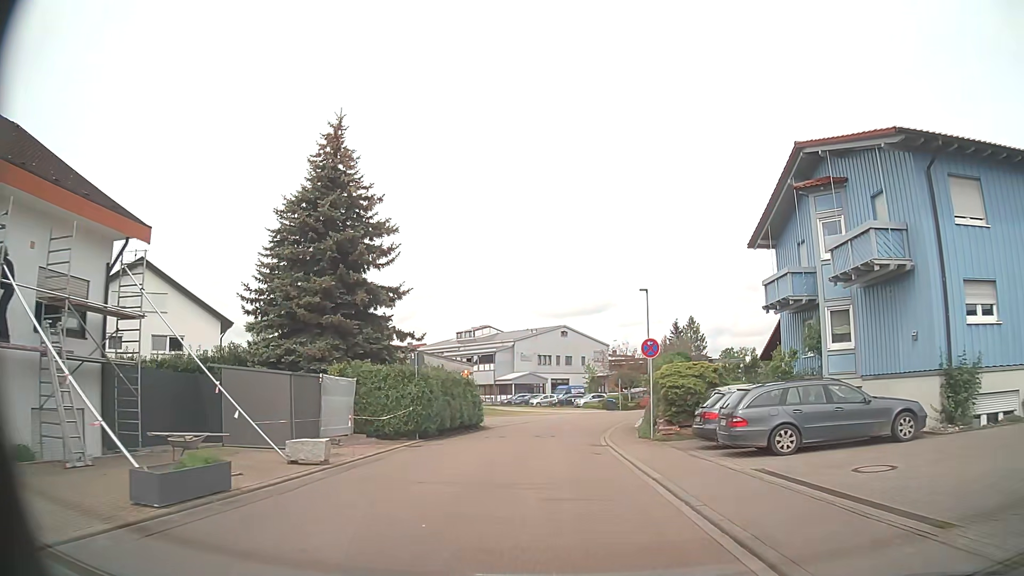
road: residential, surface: asphalt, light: Day
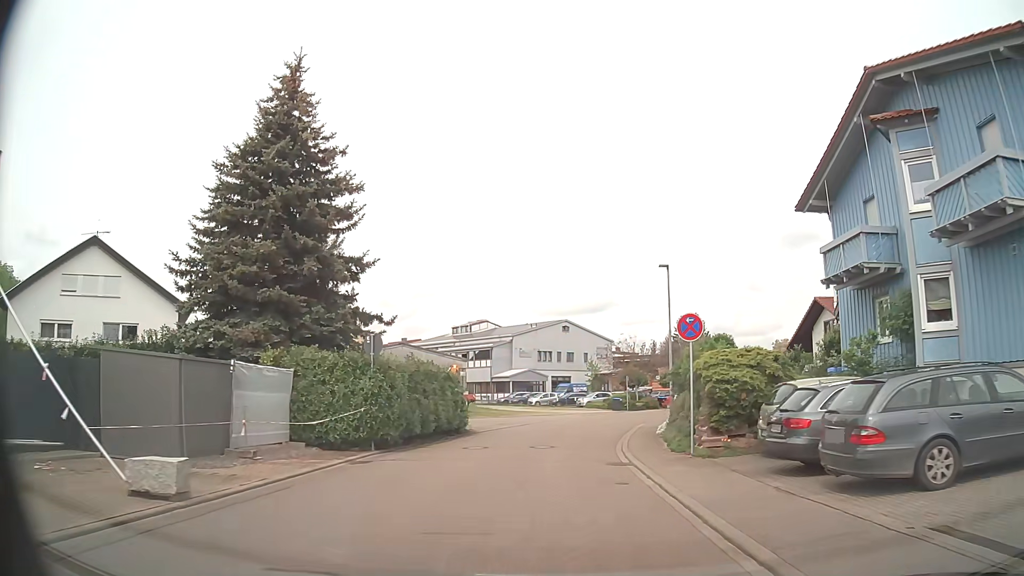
(0.0, +5.8) m; 0°
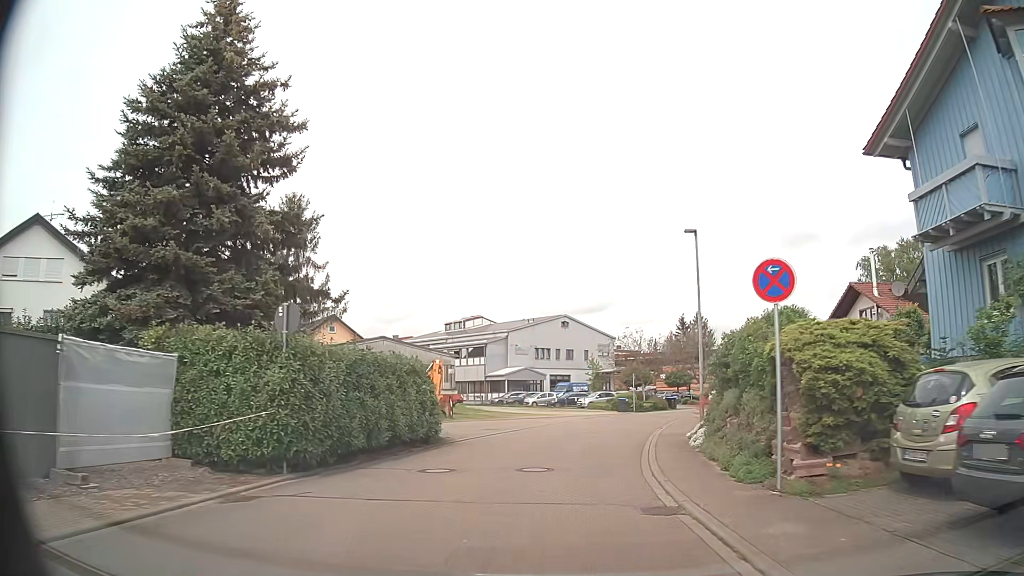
(0.0, +5.8) m; 0°
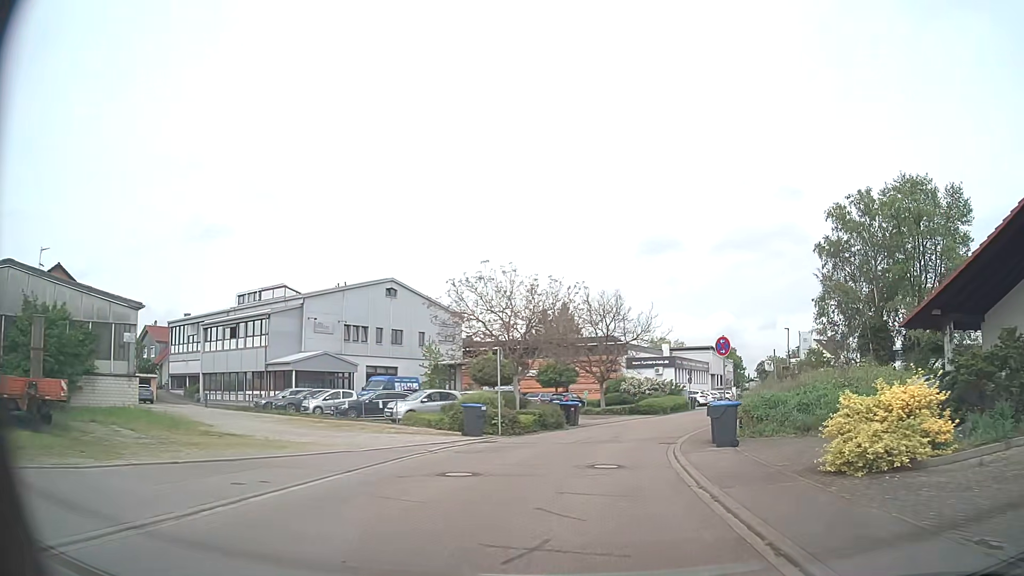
(+2.5, +28.3) m; +13°
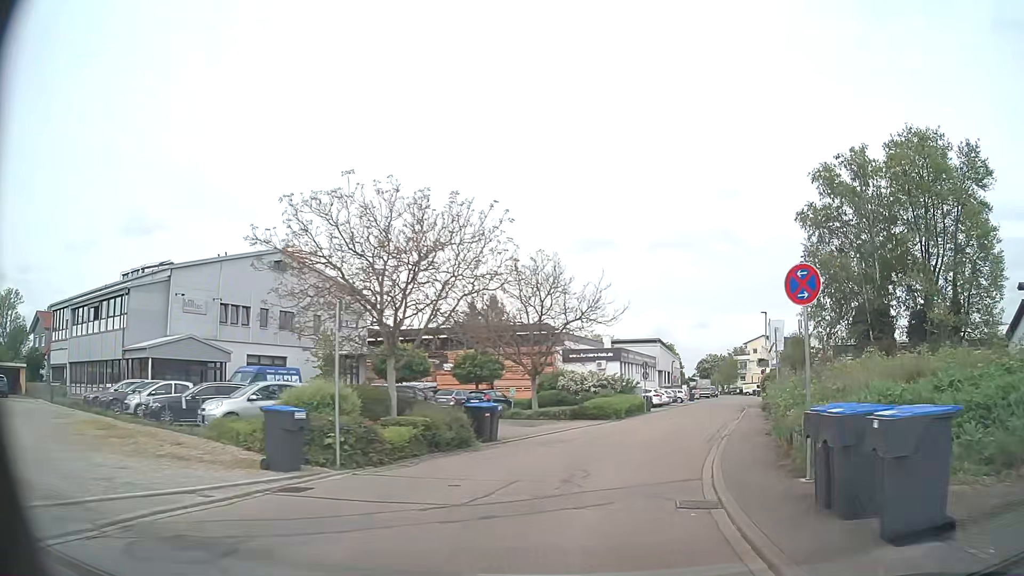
(+0.6, +11.3) m; +6°
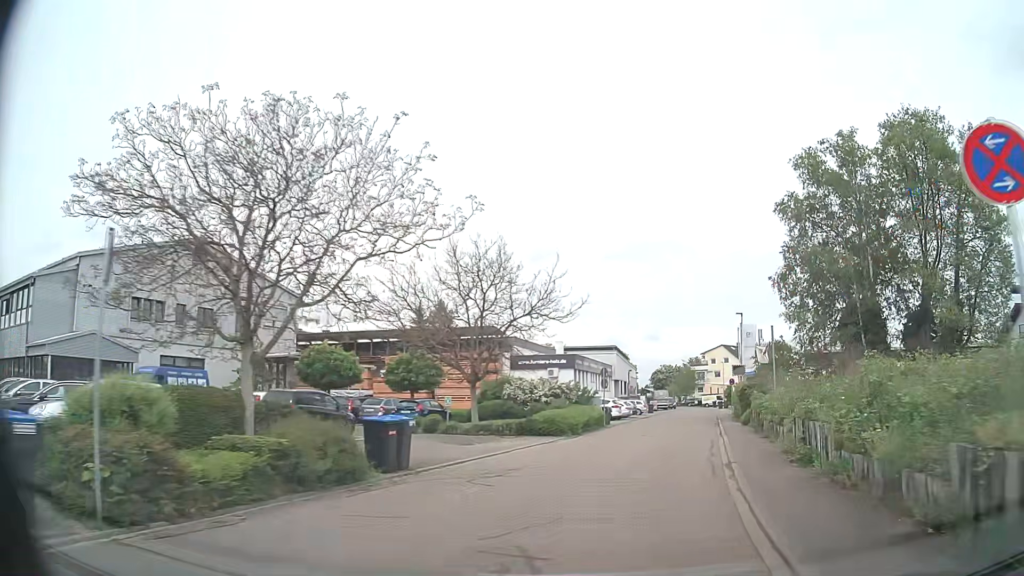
(+0.2, +5.7) m; +4°
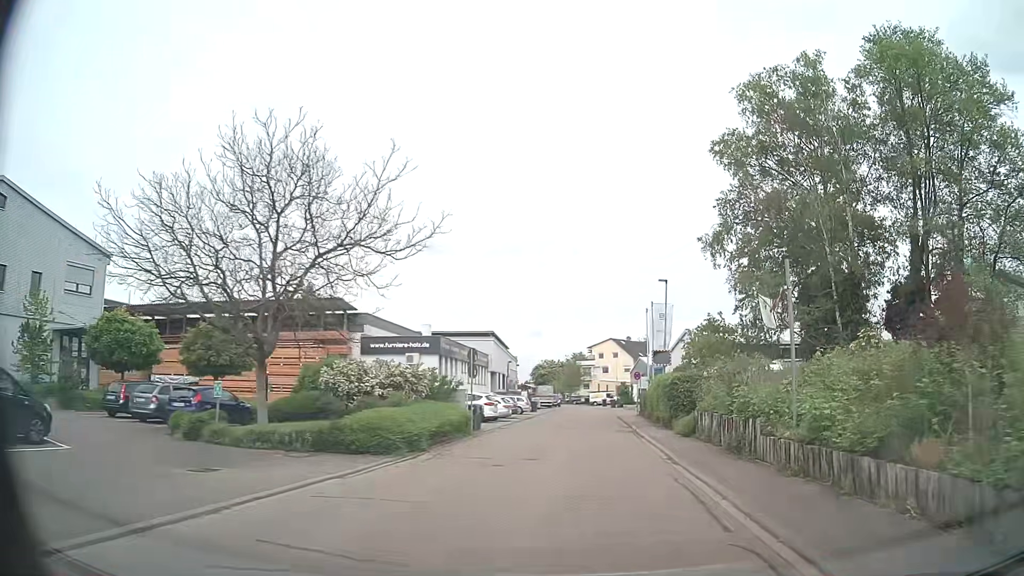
(+1.1, +11.4) m; +11°
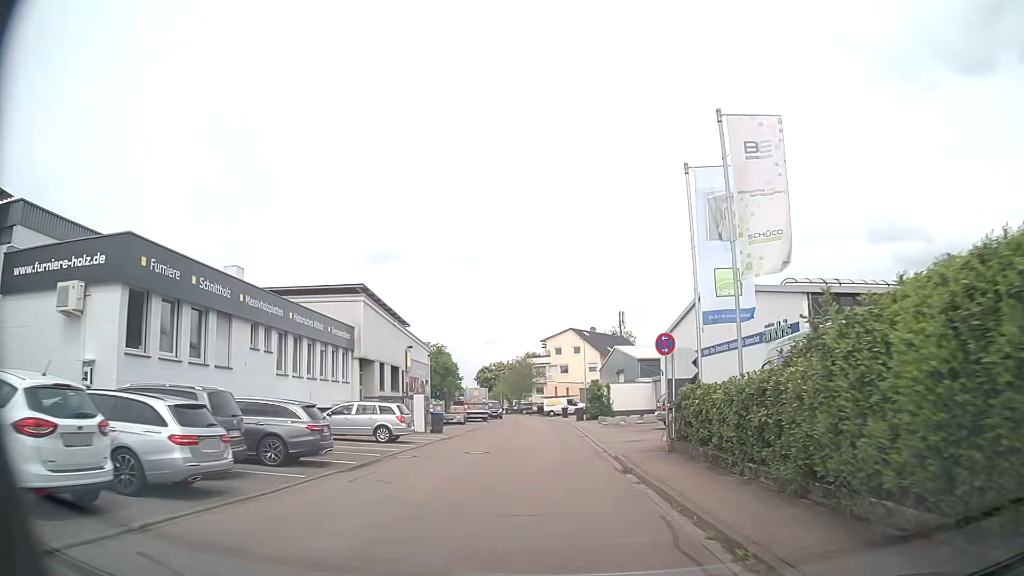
(+1.6, +29.6) m; +4°
(0, +10) (0, +20) (0, +30) (-1, +40) (-1, +50) (-2, +60) (-3, +70) (-6, +80) (-8, +89) (-11, +99) m
